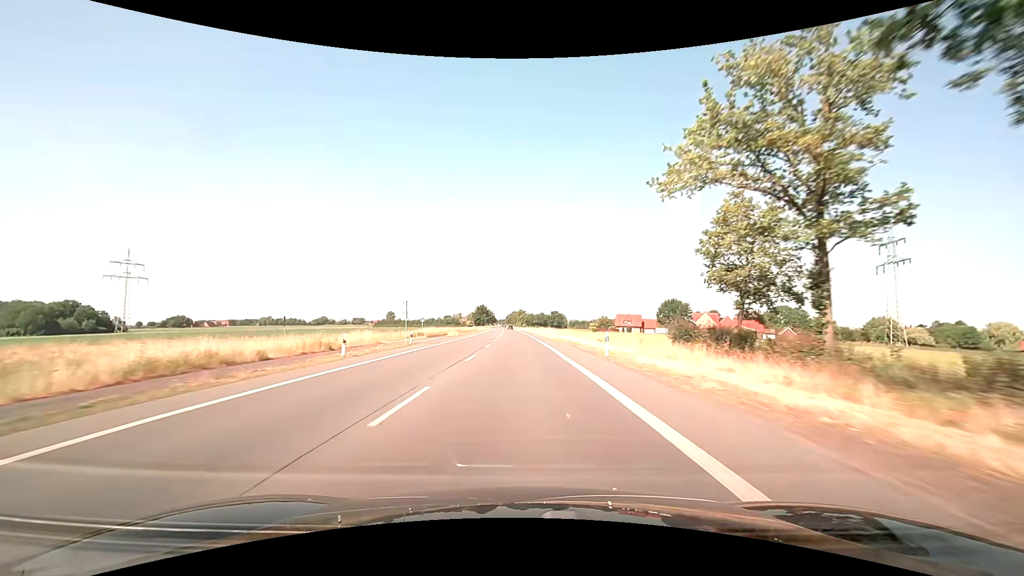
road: primary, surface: asphalt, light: Day
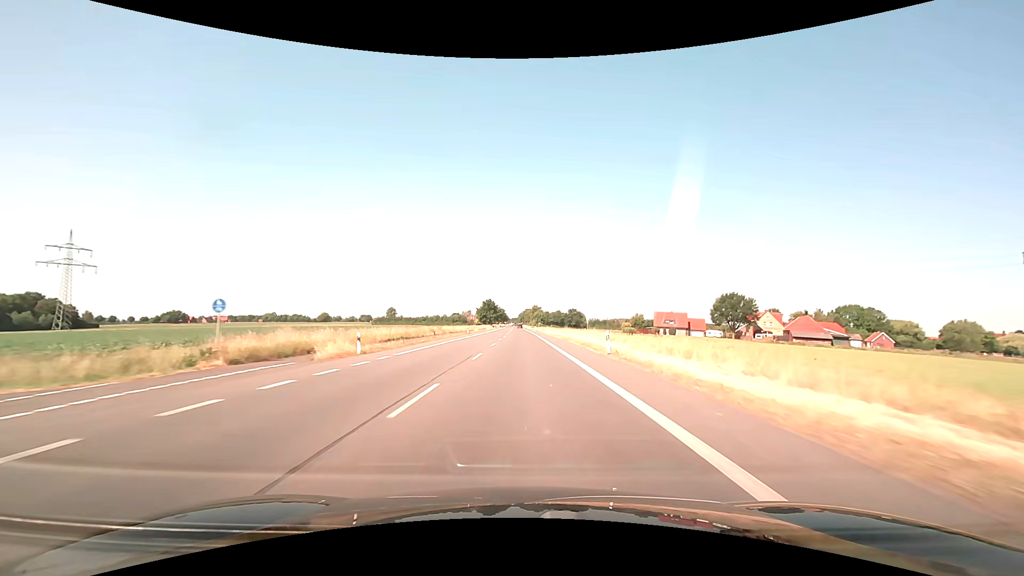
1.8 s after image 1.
(-0.6, +47.4) m; -2°
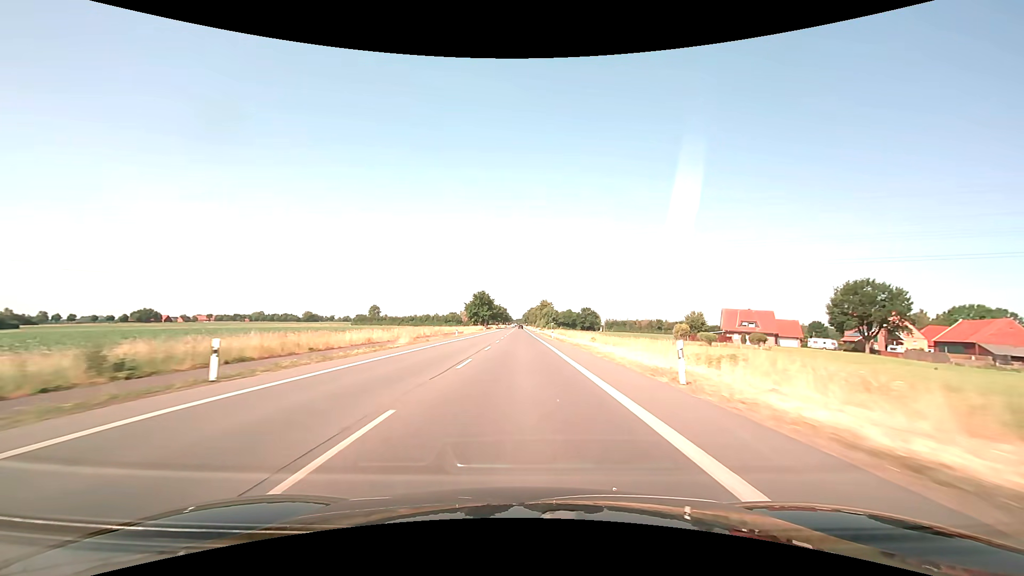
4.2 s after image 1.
(-0.1, +63.2) m; 0°
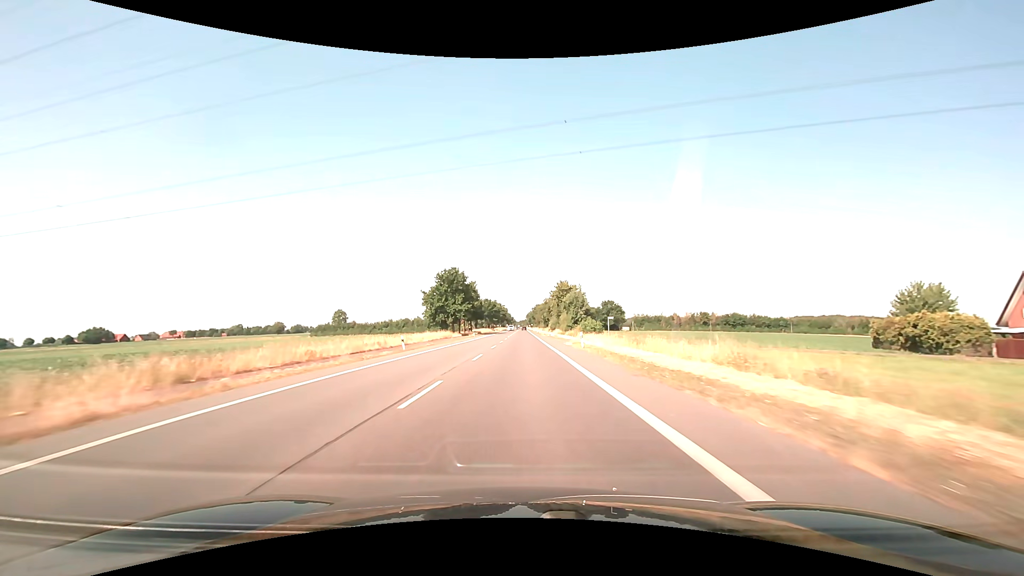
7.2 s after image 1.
(-0.2, +79.1) m; 0°
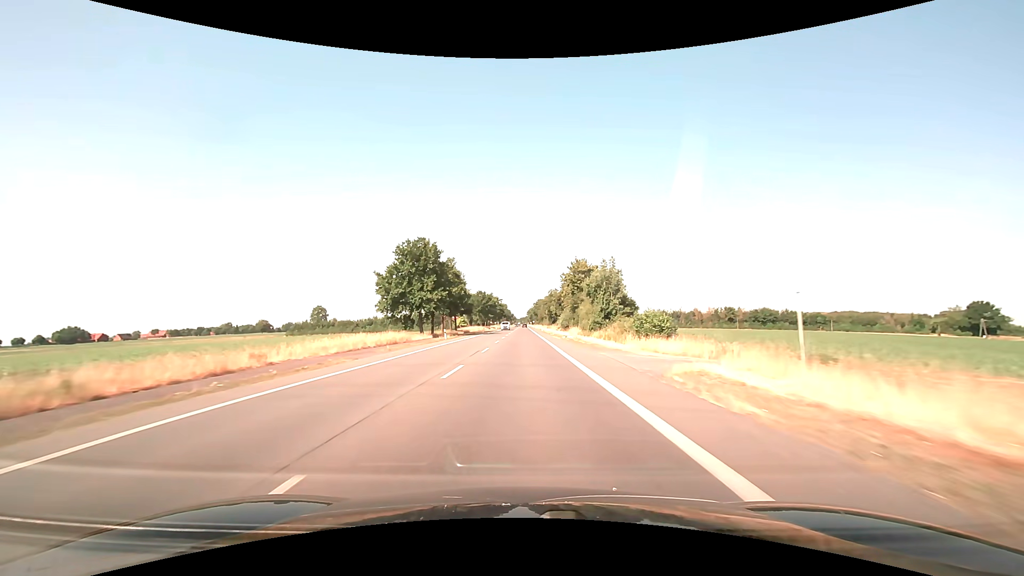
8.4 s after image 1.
(0.0, +31.6) m; 0°
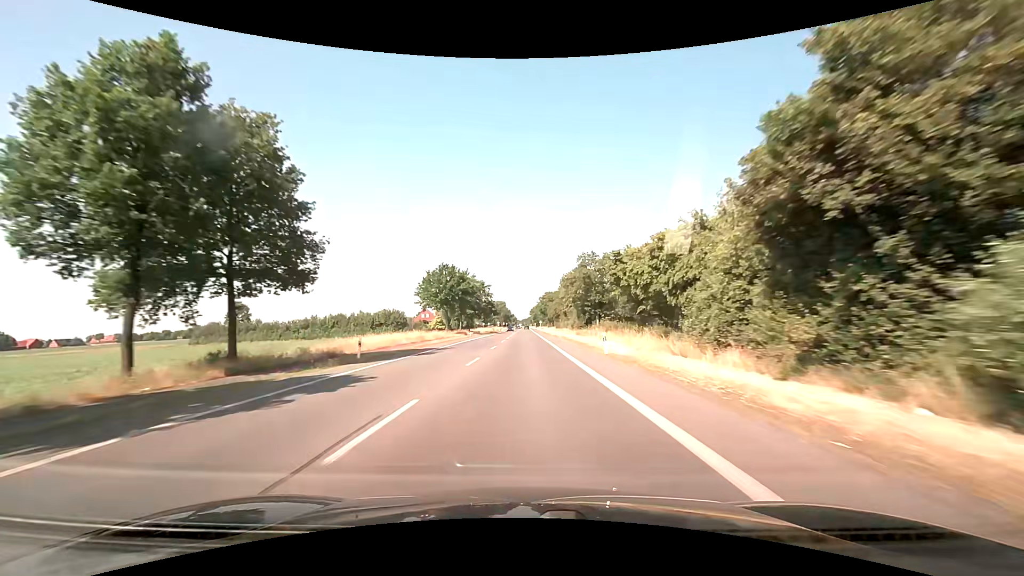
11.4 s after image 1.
(-0.2, +79.1) m; -1°
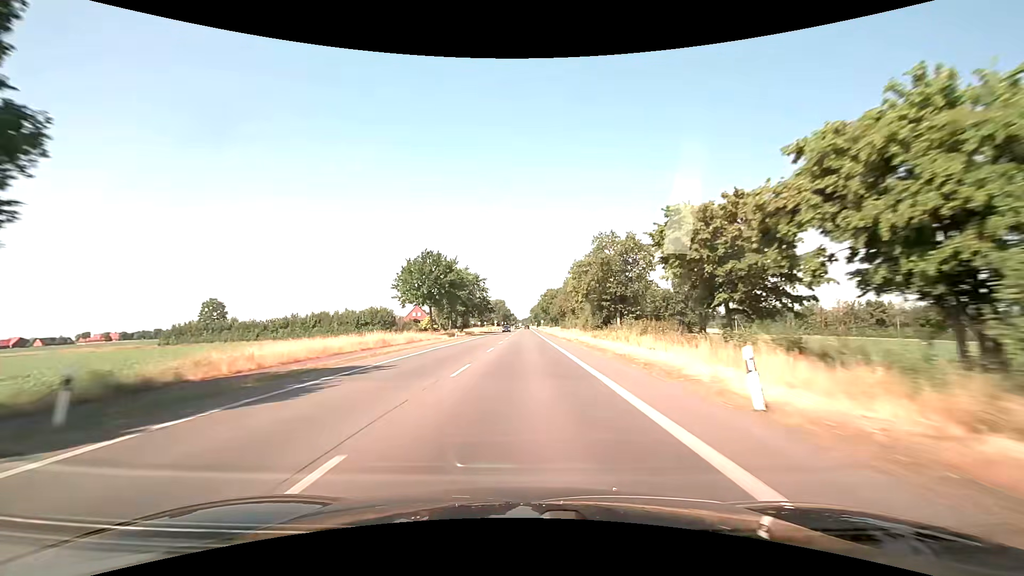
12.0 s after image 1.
(0.0, +15.8) m; 0°
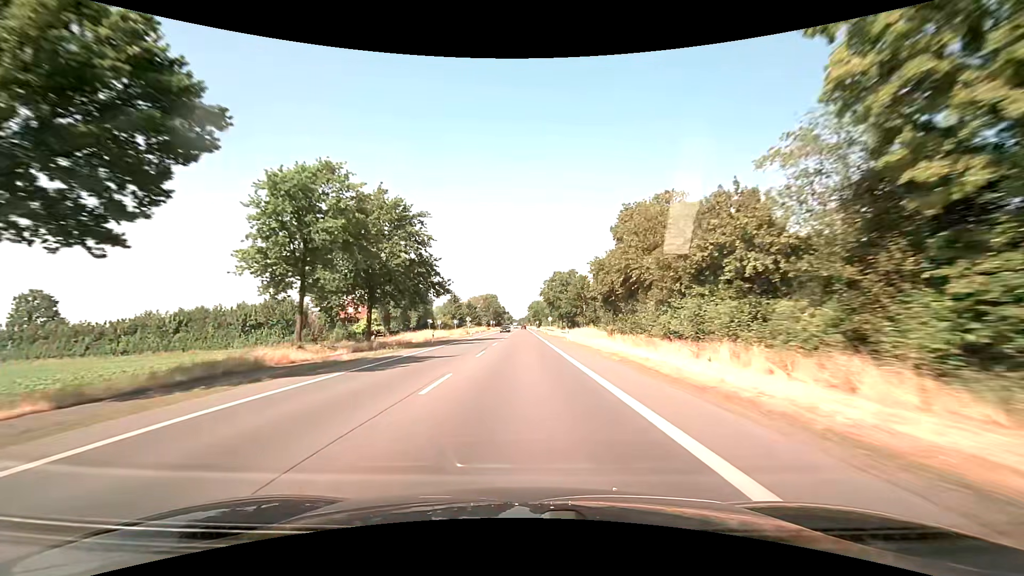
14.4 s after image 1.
(+0.2, +63.3) m; 0°
(0, +10) (0, +20) (0, +30) (0, +40) (0, +50) (0, +60) (0, +70) (0, +80) (0, +90) (0, +100) m
